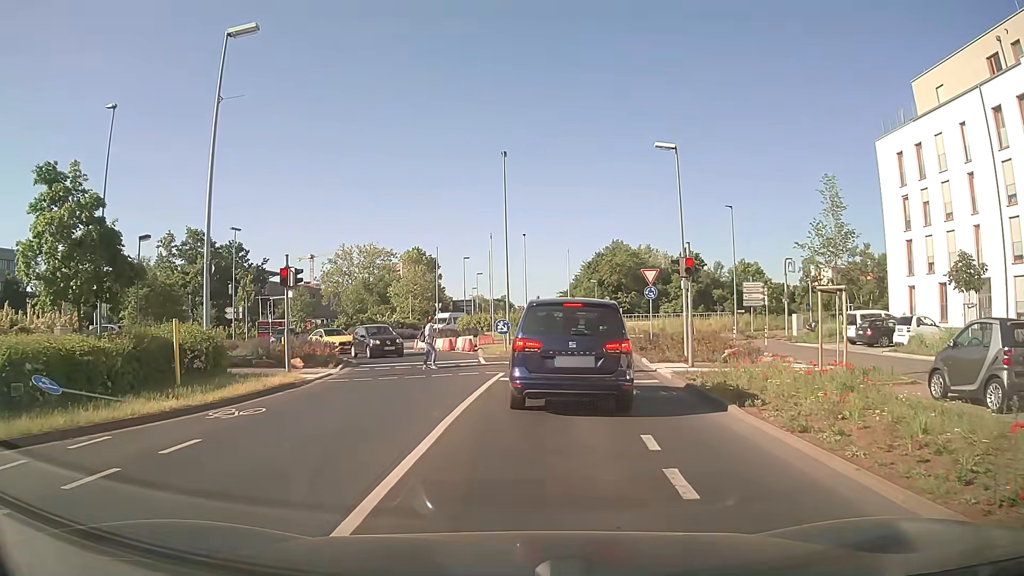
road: secondary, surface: asphalt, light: Day
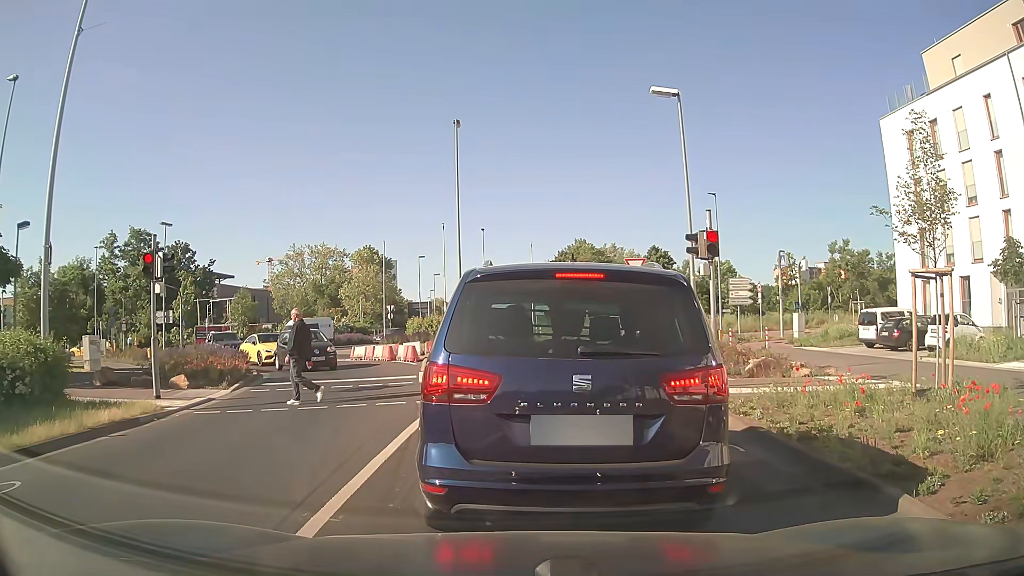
(+0.3, +5.6) m; +5°
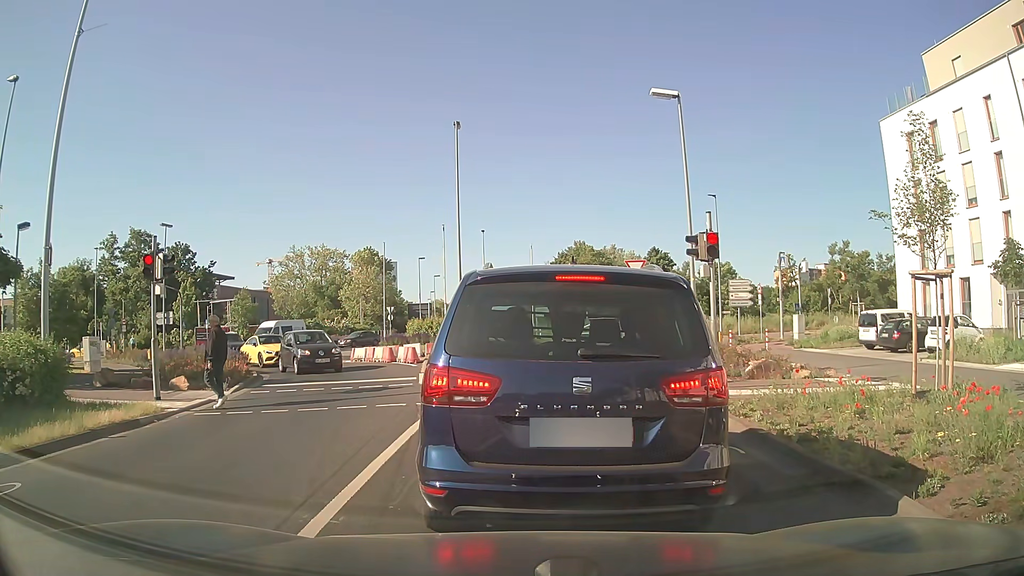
(0.0, +0.1) m; 0°
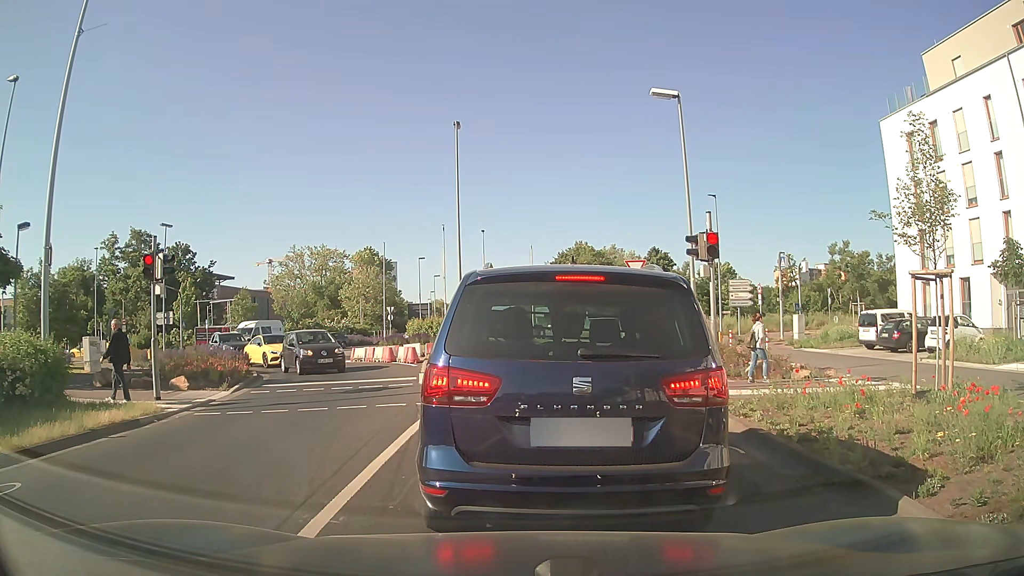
(0.0, 0.0) m; 0°
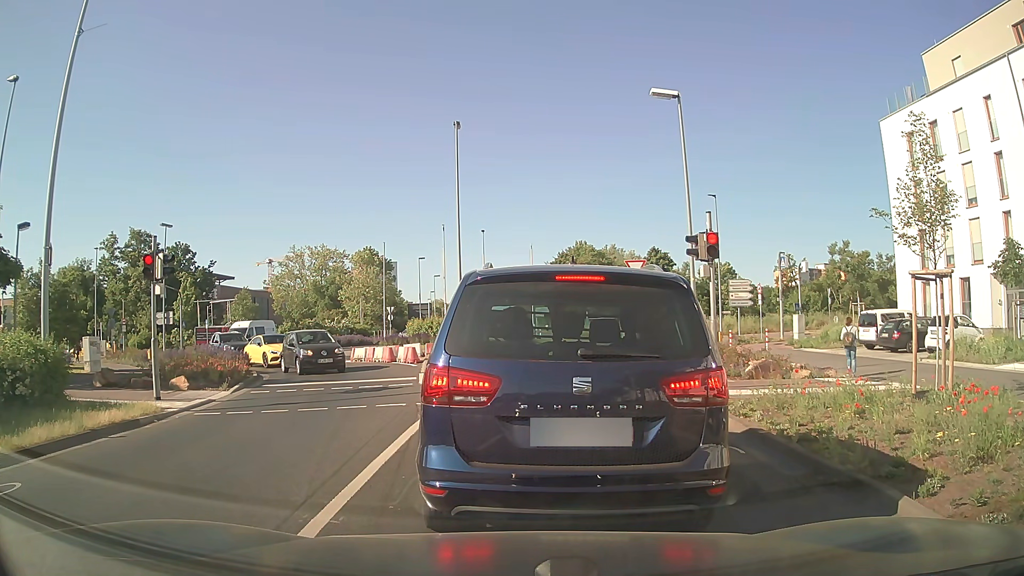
(0.0, 0.0) m; 0°
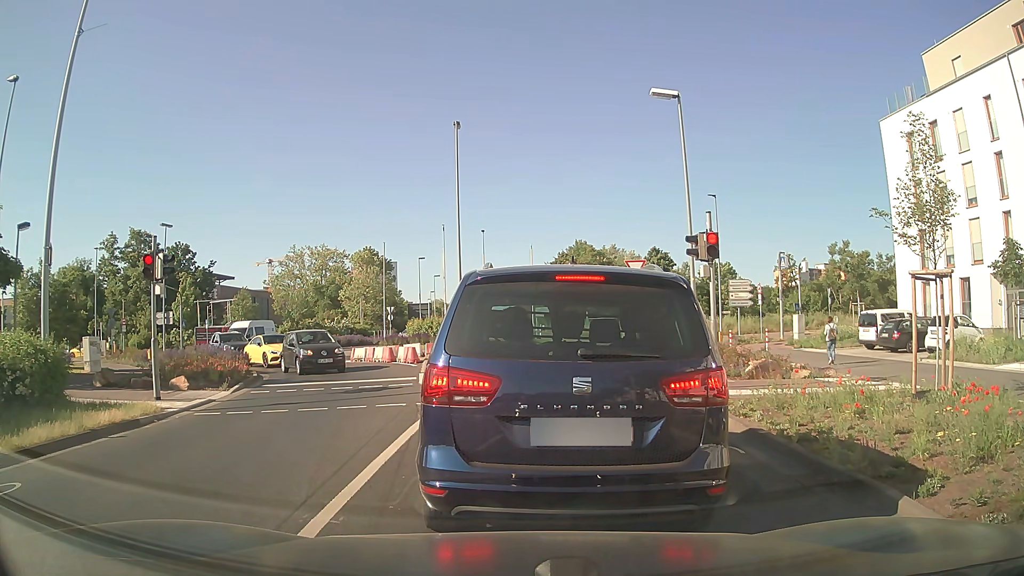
(0.0, 0.0) m; 0°
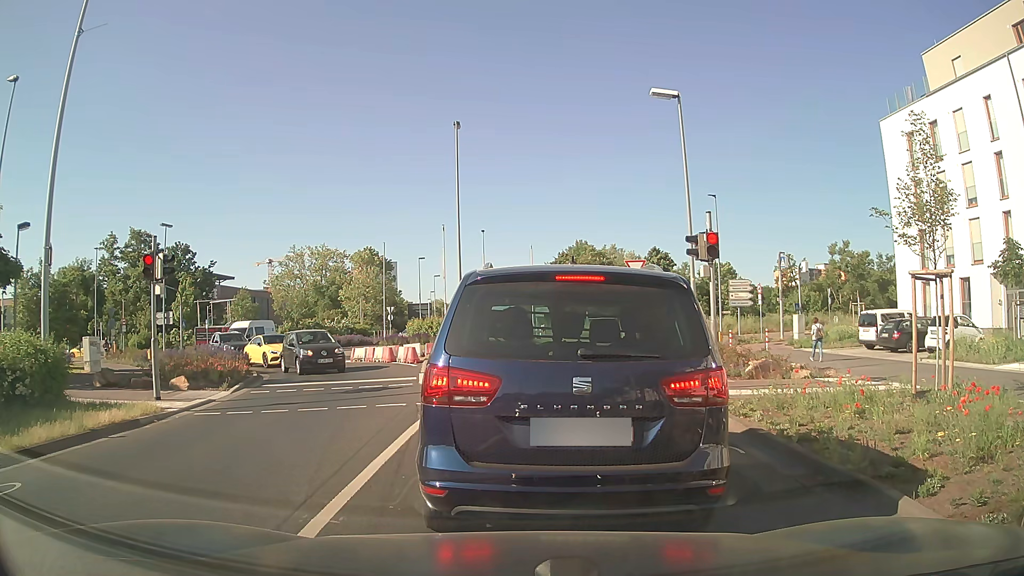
(0.0, 0.0) m; 0°
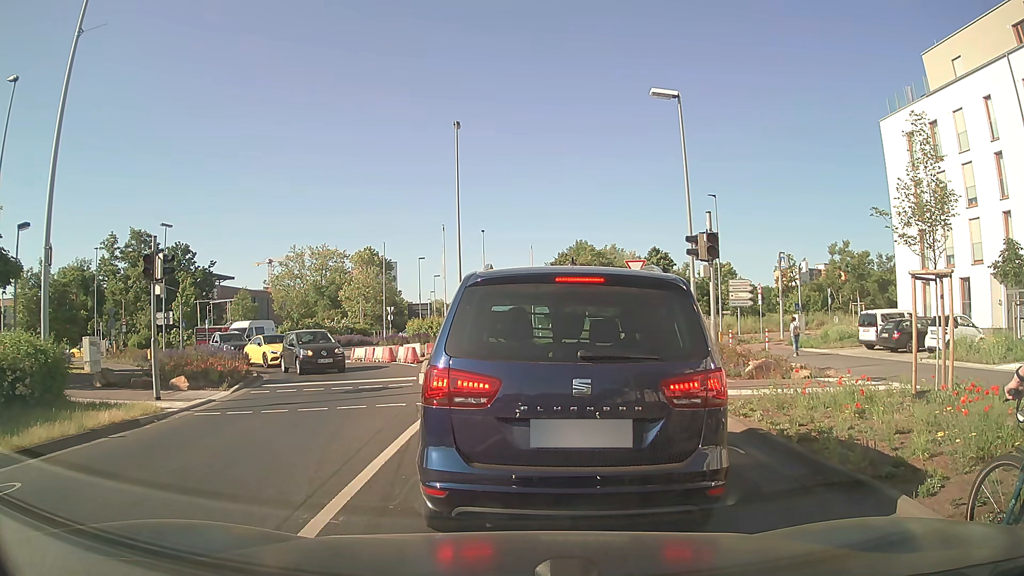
(0.0, 0.0) m; 0°
(0, +10) (+1, +20) (+1, +30) (+5, +39) (+8, +49) (+4, +58) (0, +67) (-1, +77) (-1, +87) (-2, +97) m
